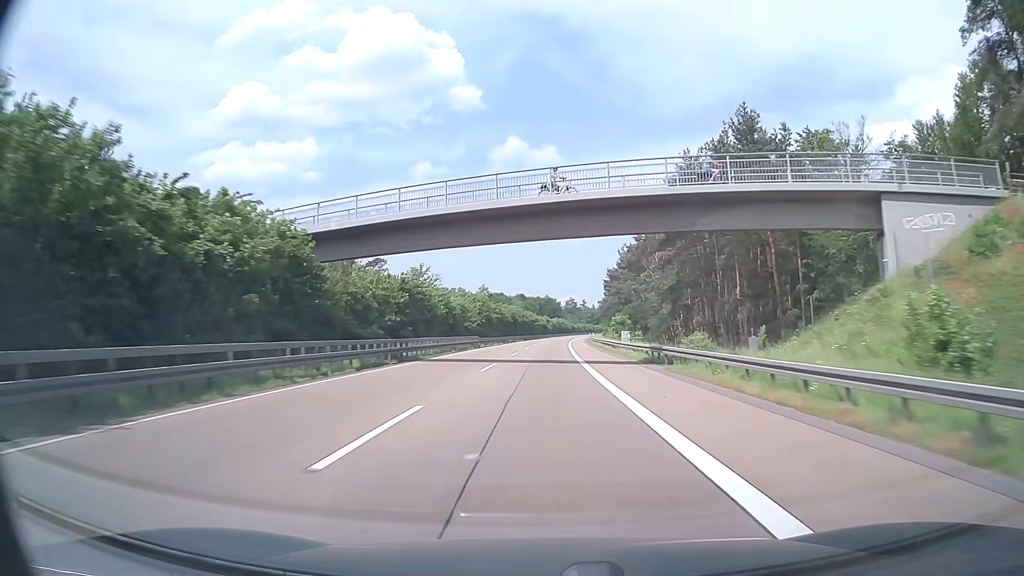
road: motorway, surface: asphalt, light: Day
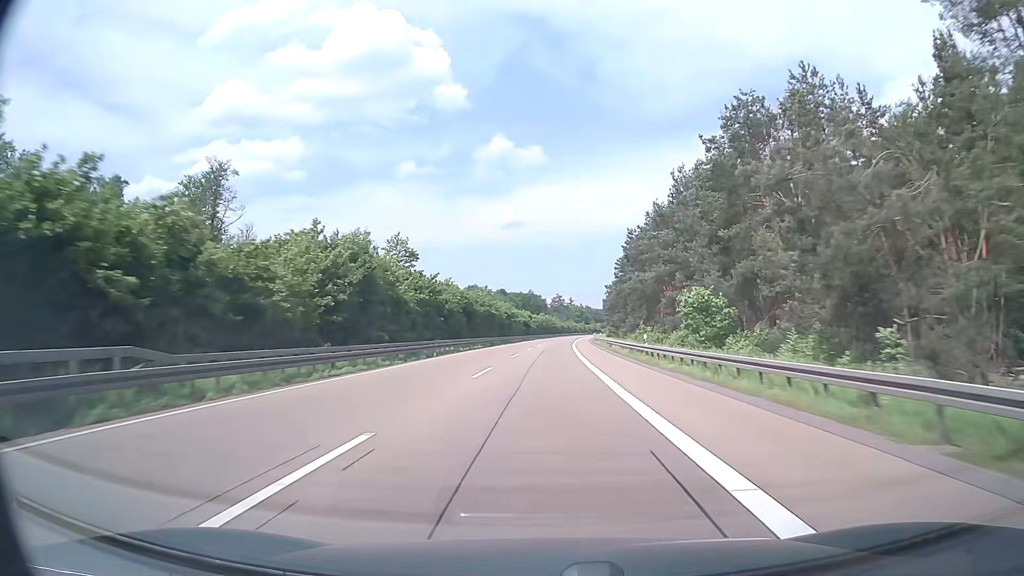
(+0.6, +57.1) m; +1°
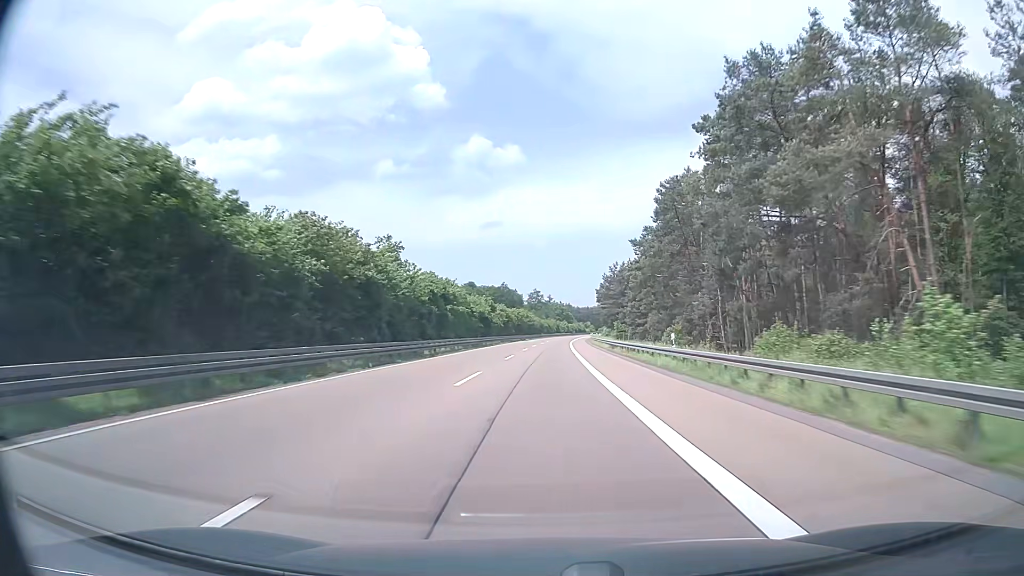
(+0.9, +57.0) m; +2°
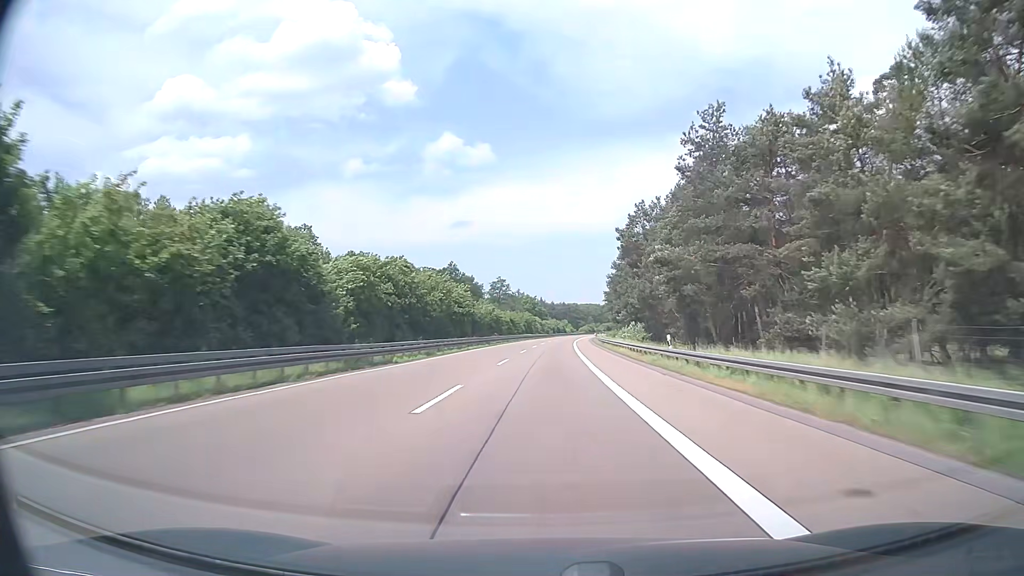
(+2.1, +95.1) m; +3°
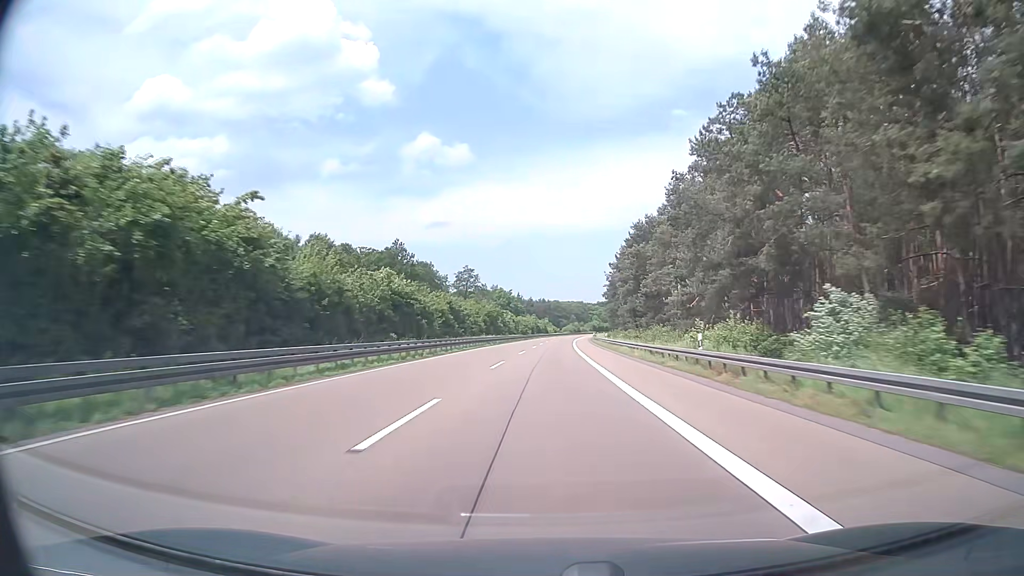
(+0.7, +57.1) m; +2°
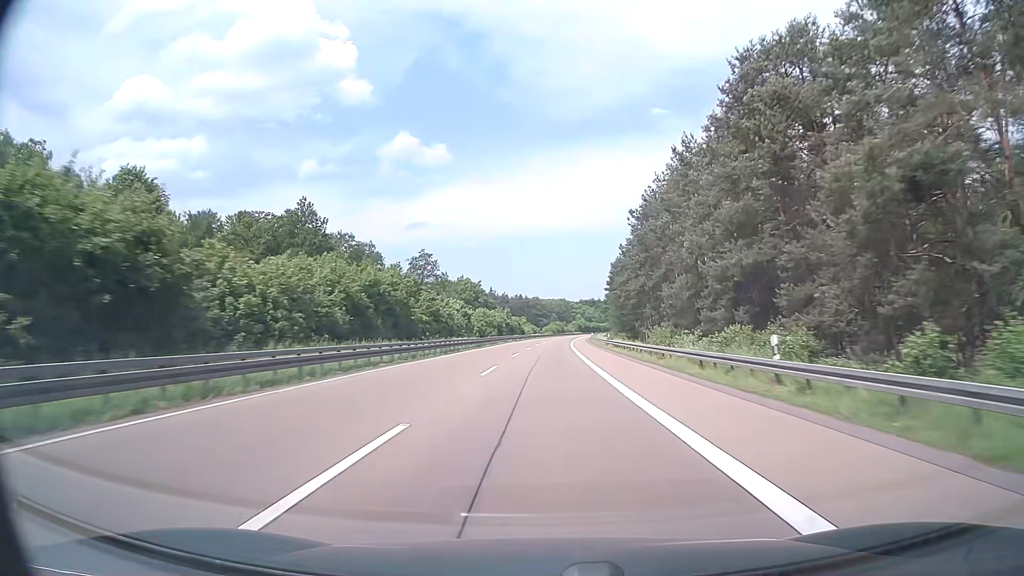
(+0.9, +57.1) m; +2°
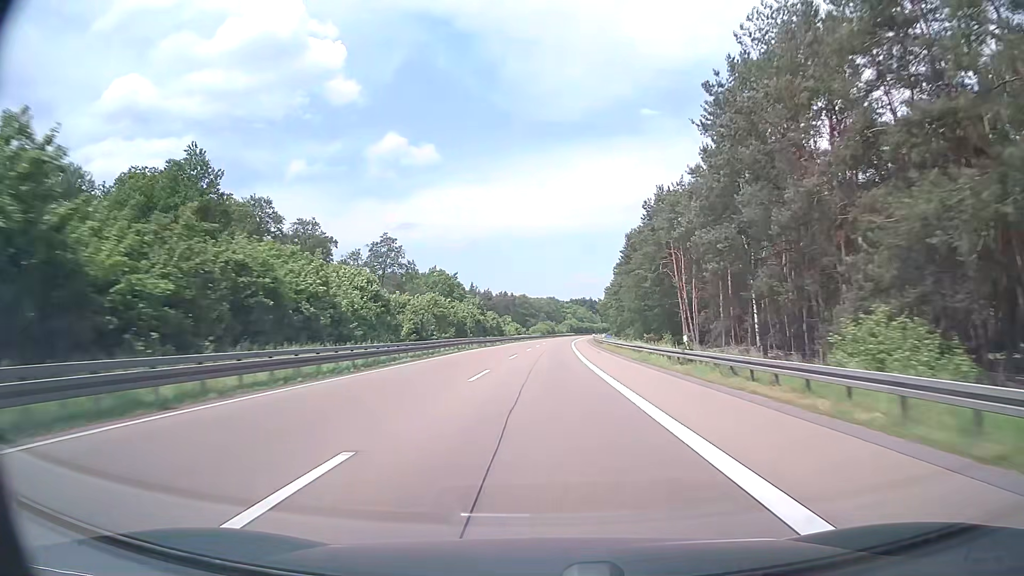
(+0.3, +38.1) m; +1°
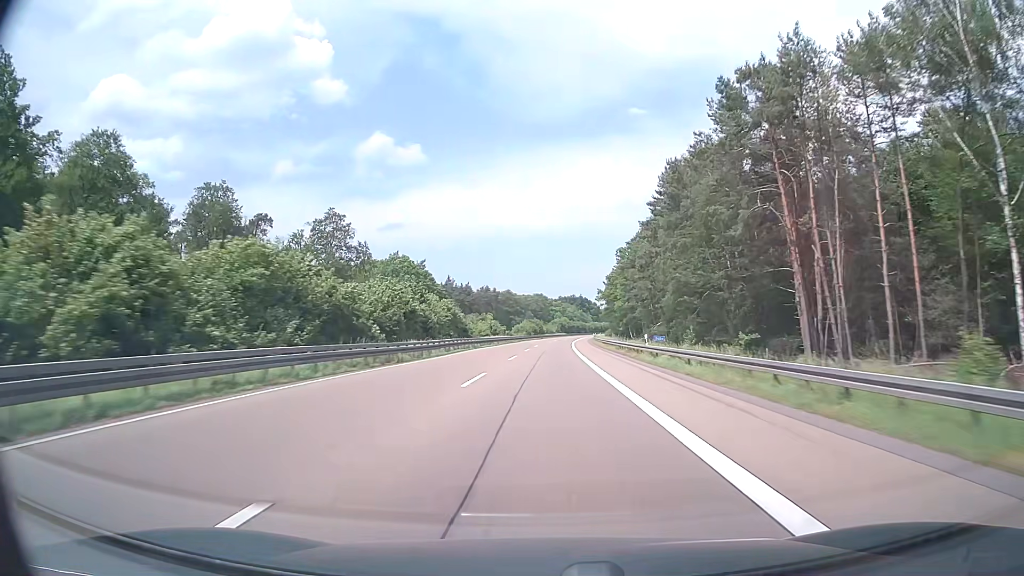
(+0.3, +38.1) m; +1°
(0, +10) (0, +20) (0, +30) (0, +40) (+1, +50) (+1, +60) (+1, +70) (+2, +80) (+2, +90) (+2, +100) m
